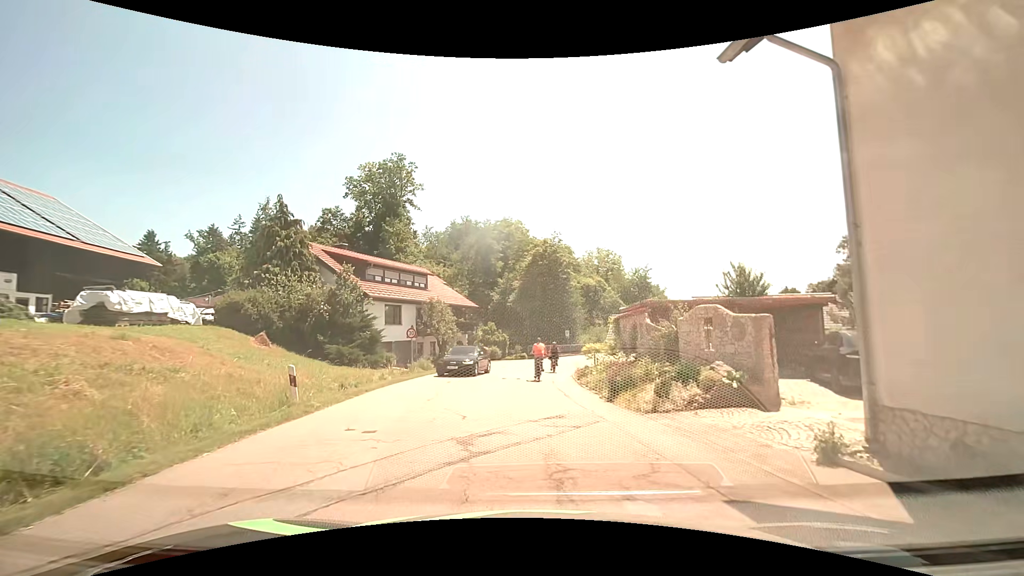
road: tertiary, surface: asphalt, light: Day
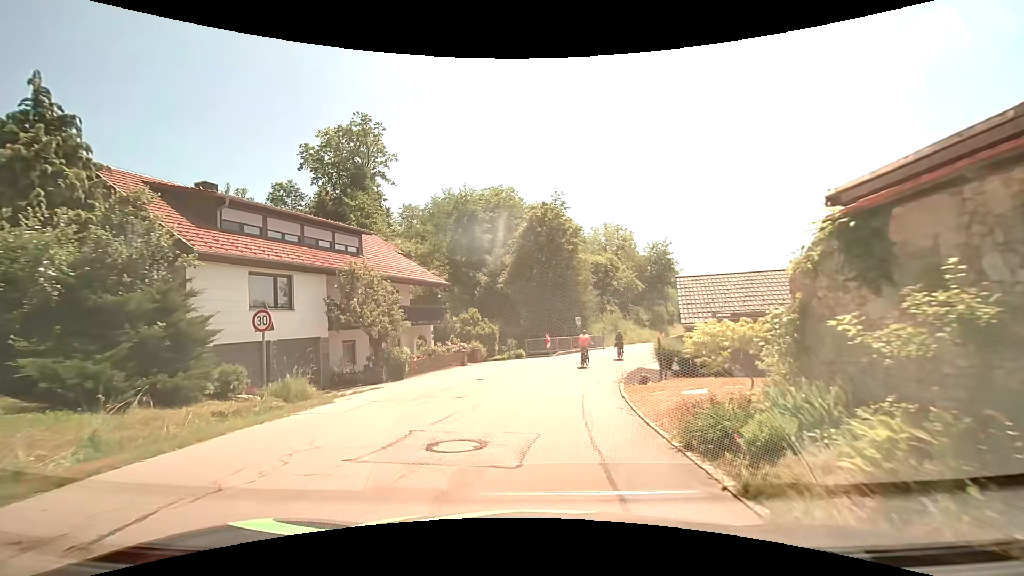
(+0.1, +15.5) m; 0°
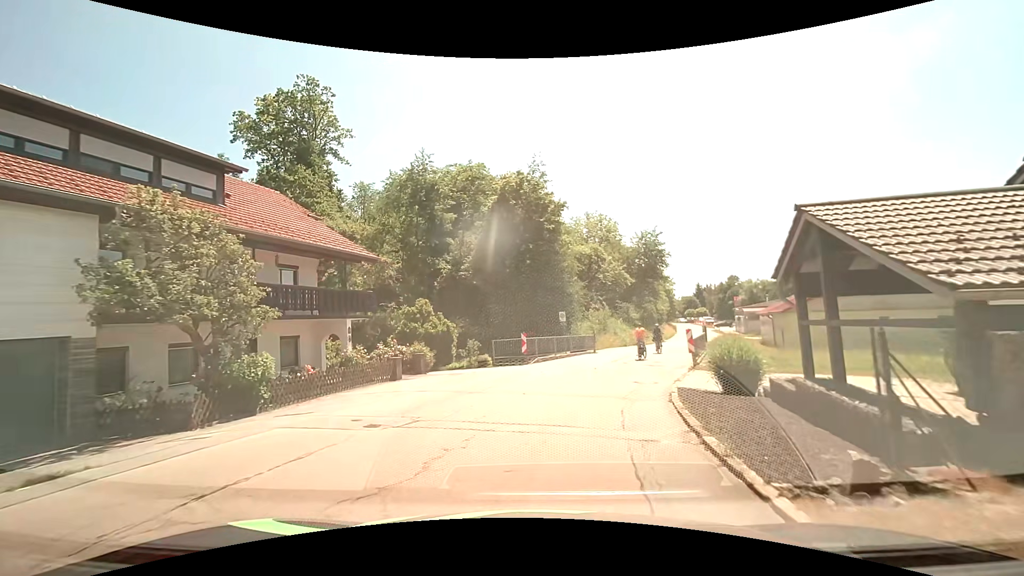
(+0.1, +10.0) m; +3°
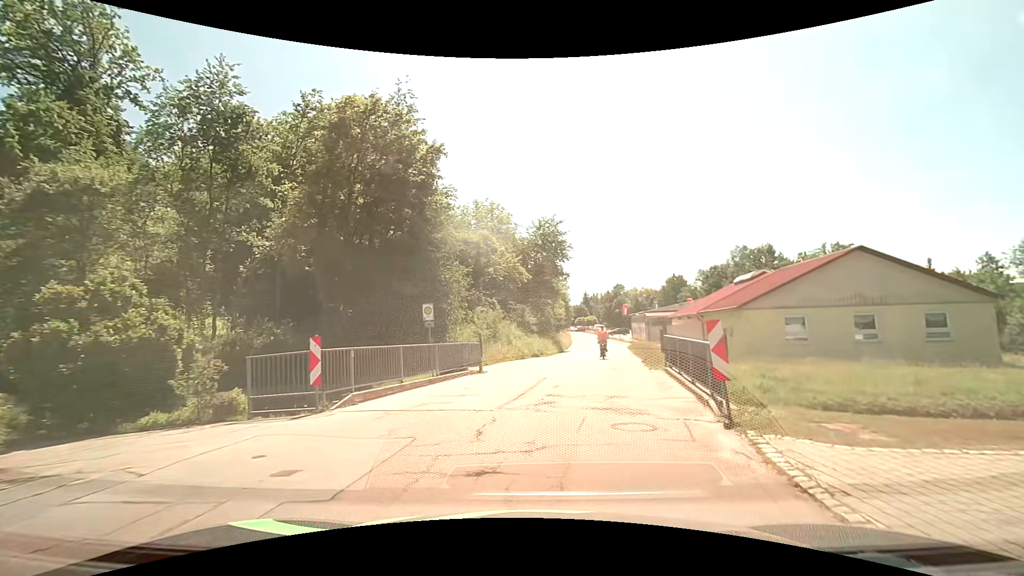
(+1.1, +13.8) m; +13°
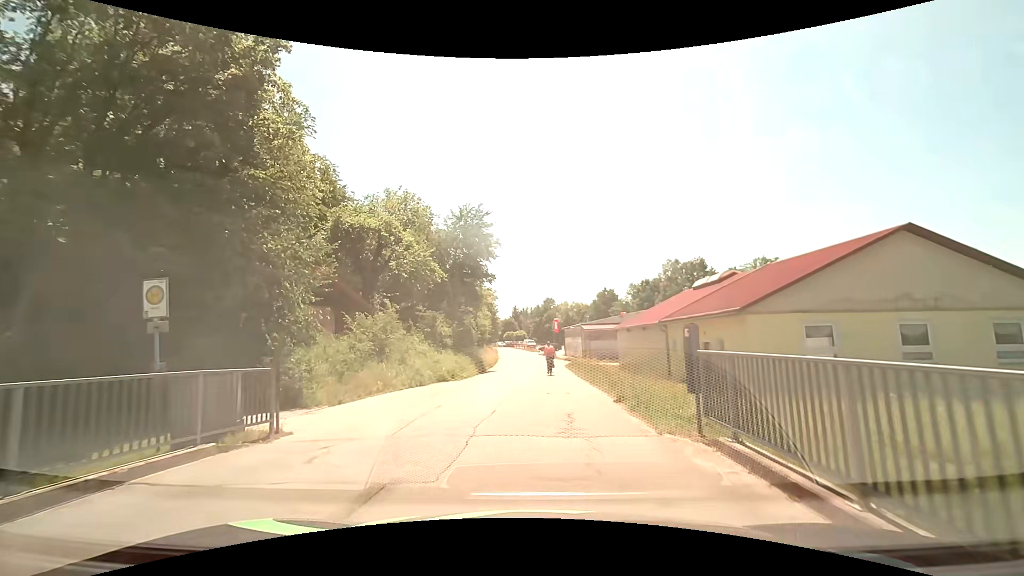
(+0.8, +10.8) m; +8°
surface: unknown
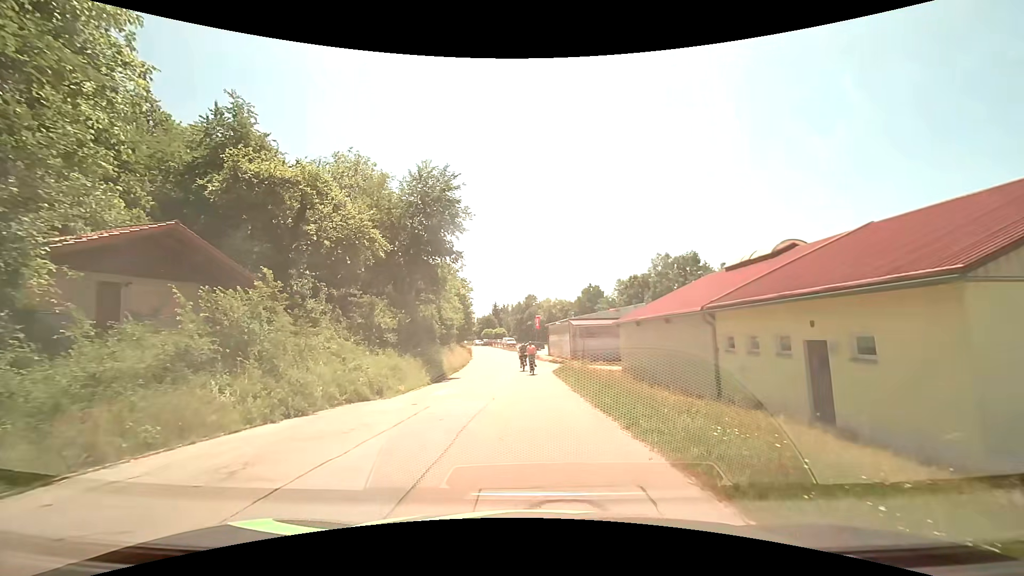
(+0.2, +10.5) m; +2°
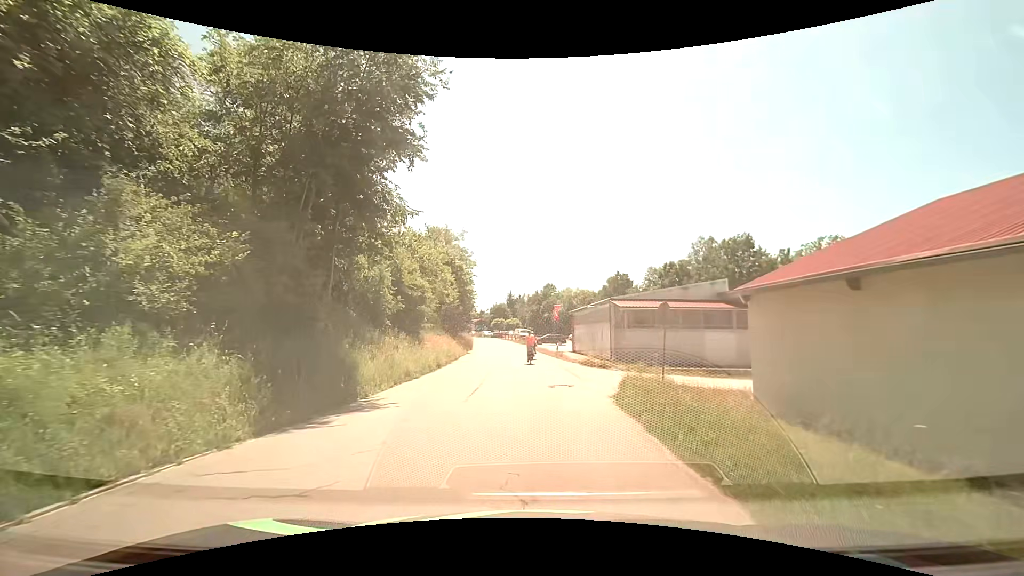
(-0.3, +17.9) m; -2°
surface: asphalt
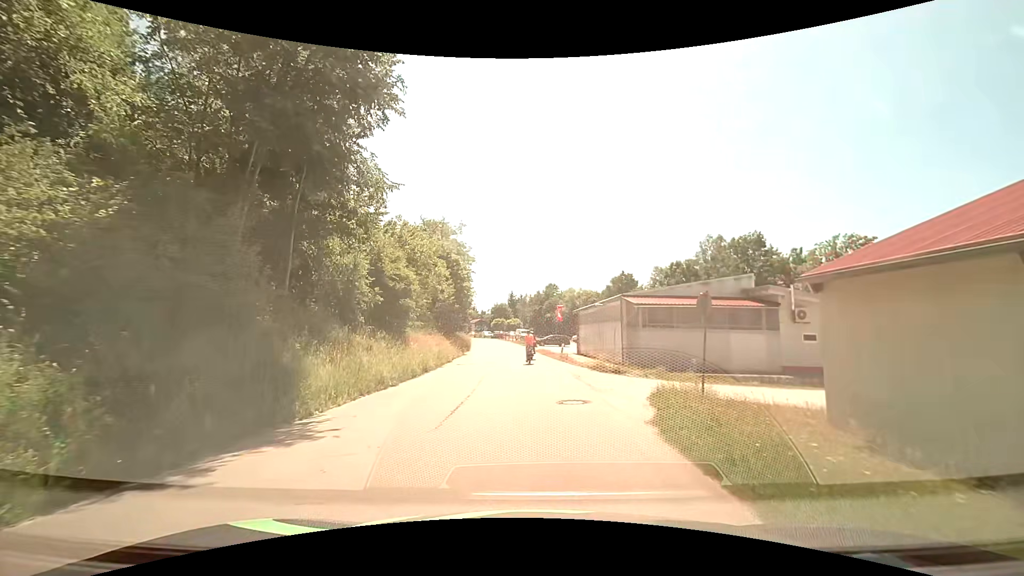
(0.0, +3.7) m; 0°
(0, +10) (0, +20) (-1, +30) (-1, +40) (-2, +50) (-3, +60) (-4, +70) (-5, +80) (-8, +89) (-11, +99) m
